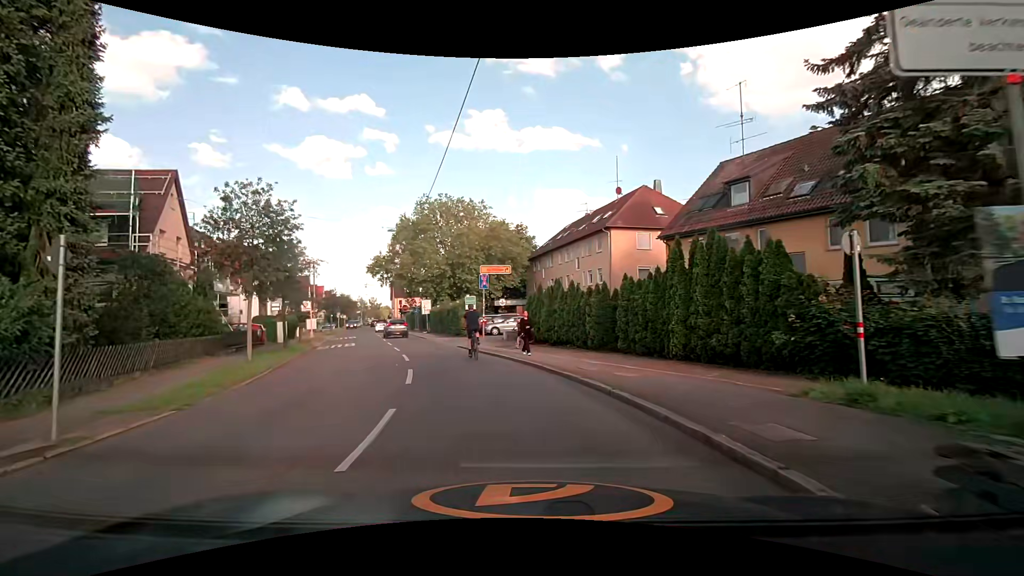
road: tertiary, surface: asphalt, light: Day
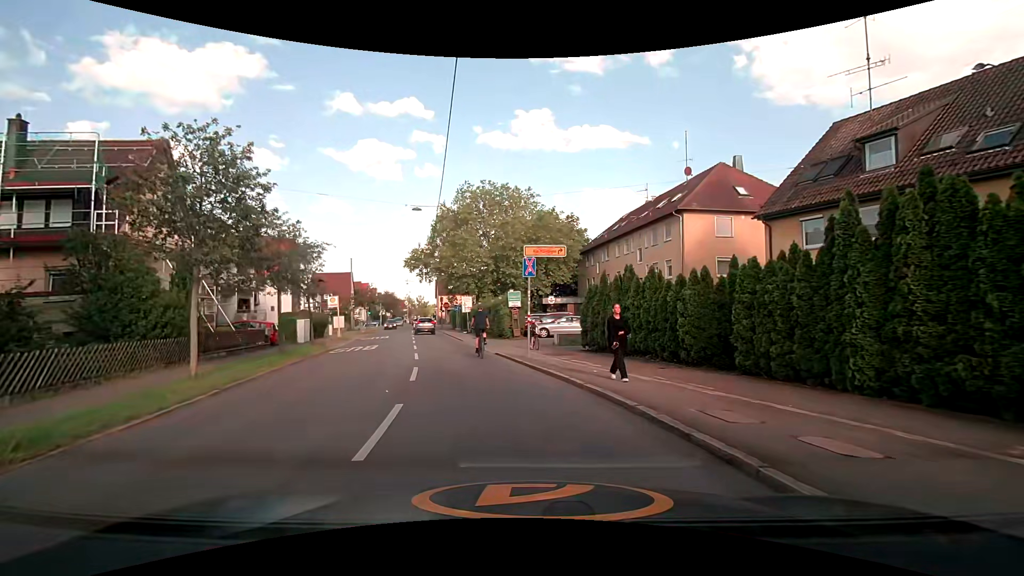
(-0.3, +5.9) m; -6°
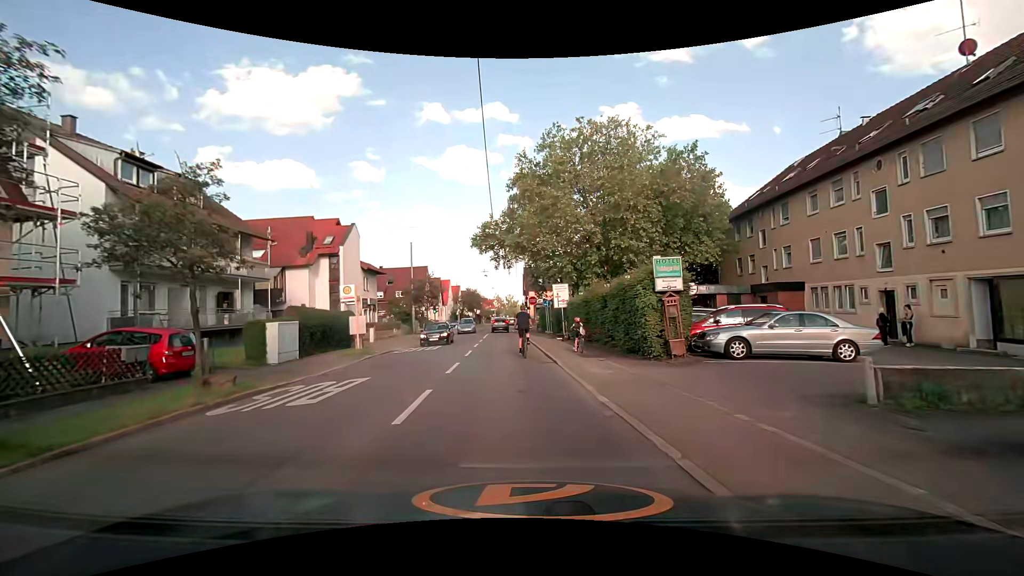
(-2.0, +16.9) m; -10°
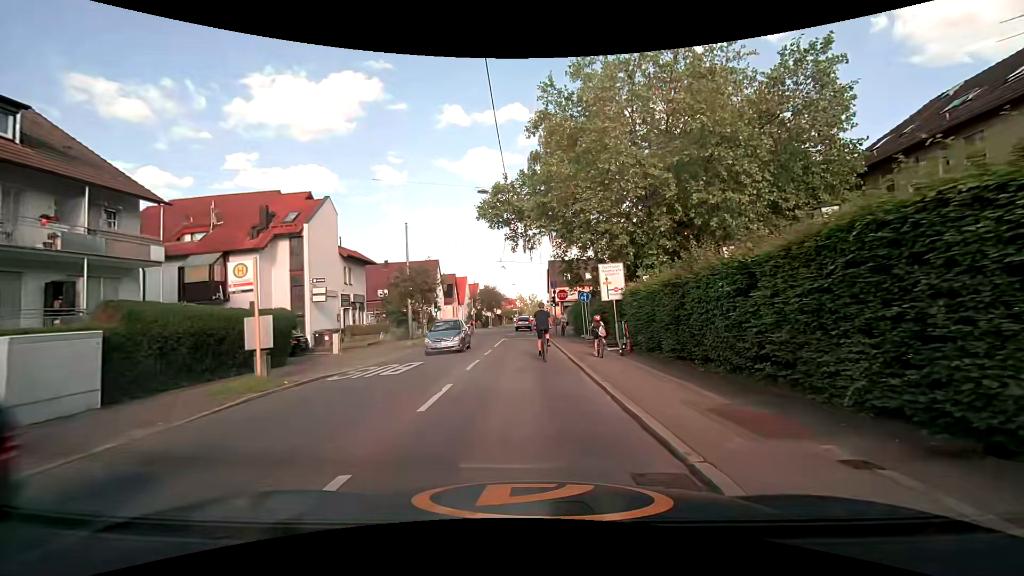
(-0.4, +11.5) m; -3°
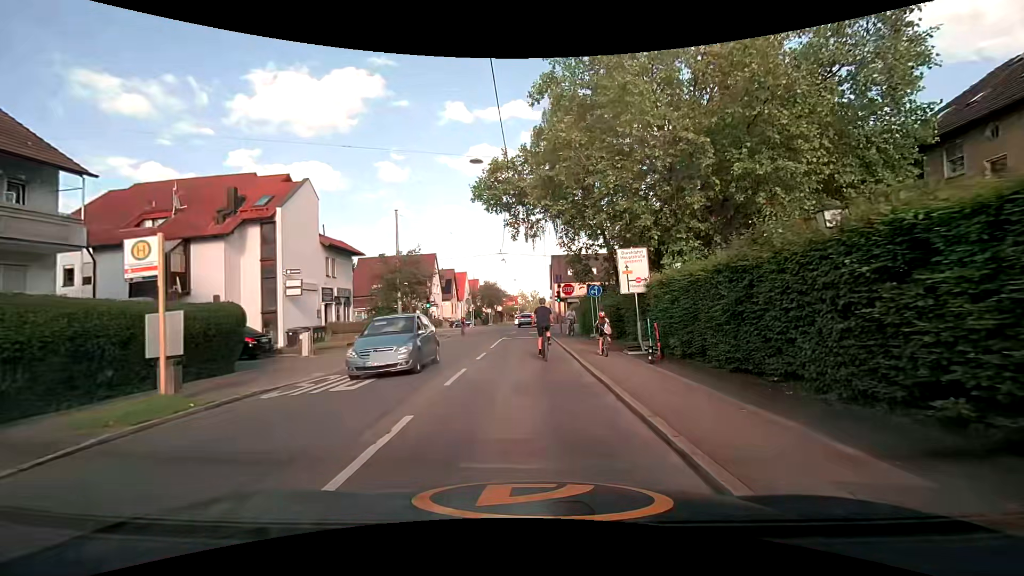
(0.0, +3.7) m; +1°
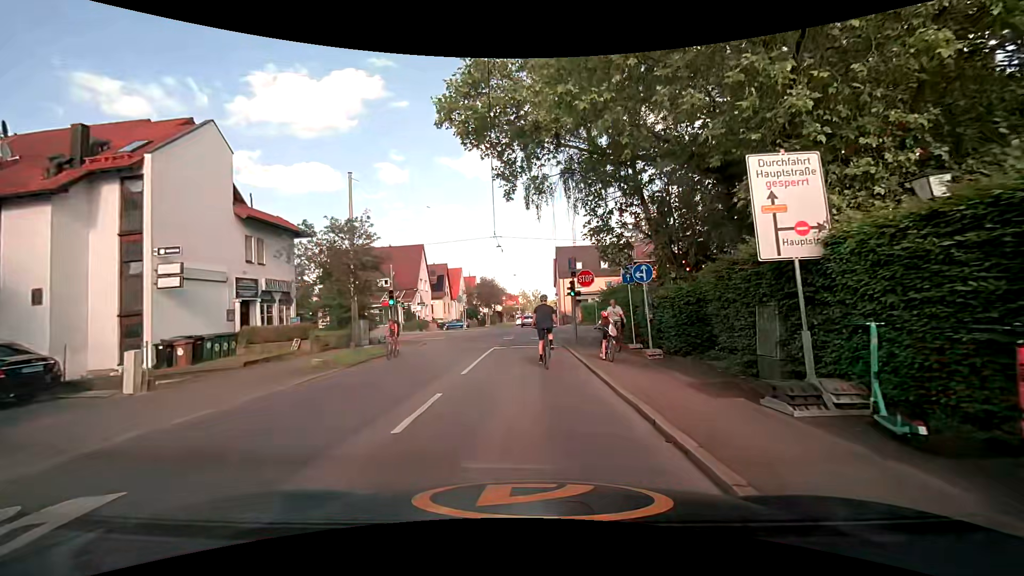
(-0.1, +9.8) m; -1°
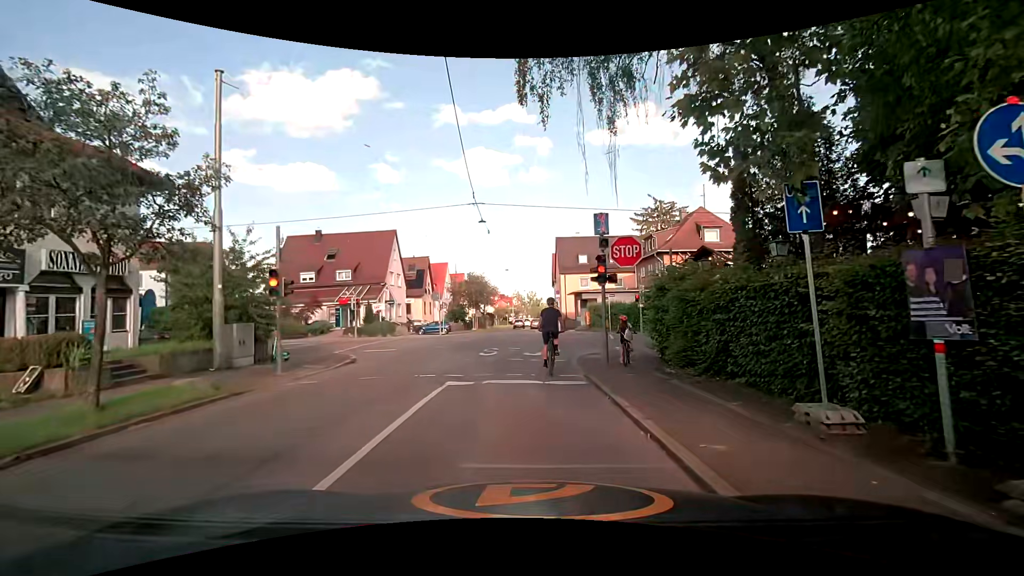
(+0.1, +11.3) m; +1°
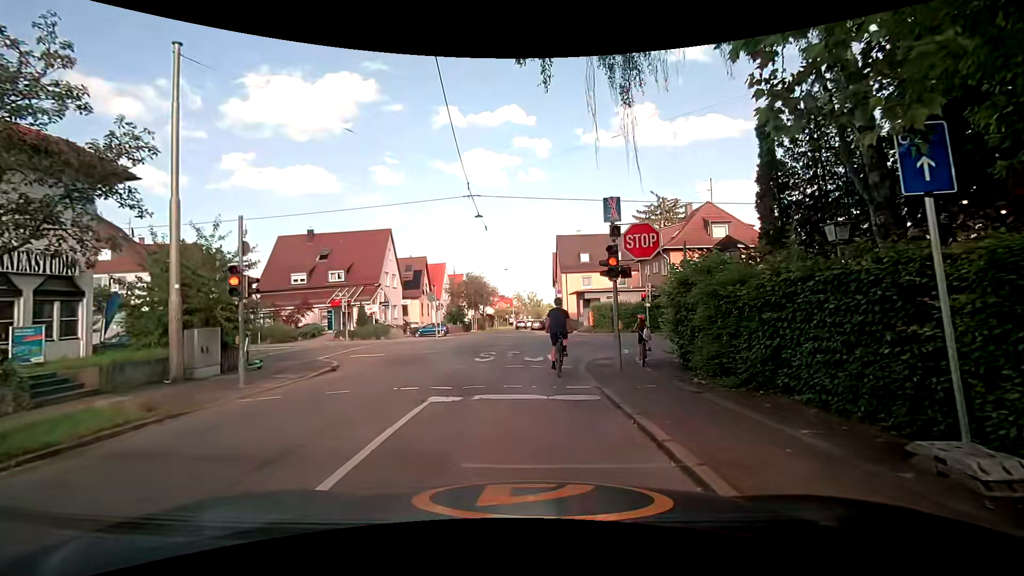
(0.0, +1.9) m; -1°
